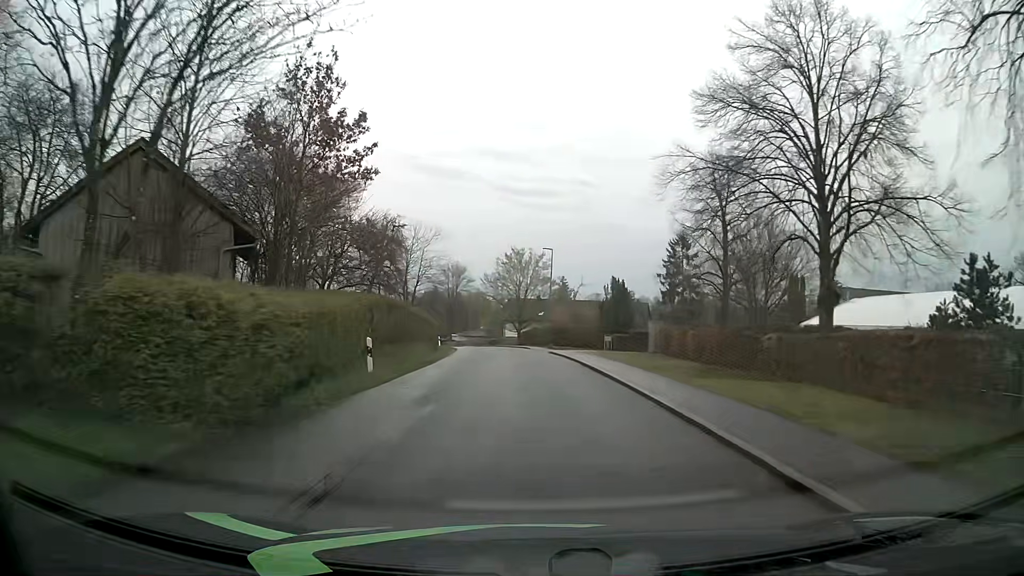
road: residential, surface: asphalt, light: Day
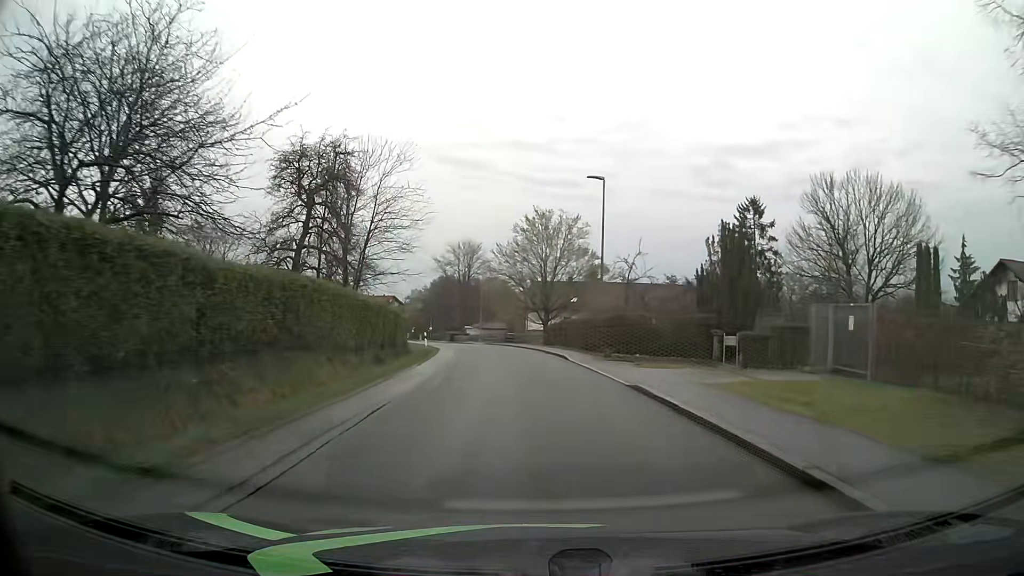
(-0.5, +23.8) m; -3°
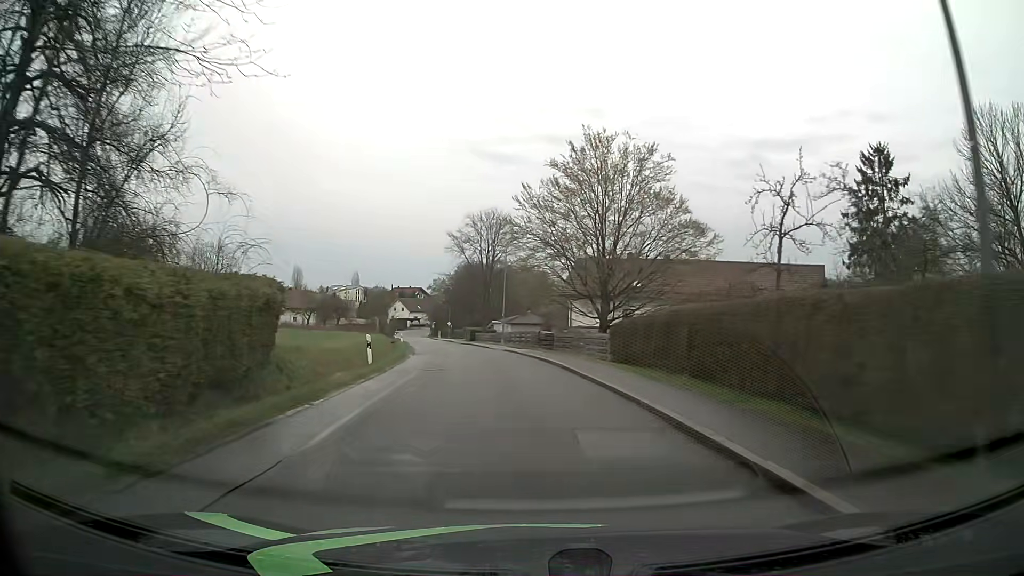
(-0.5, +24.5) m; -3°
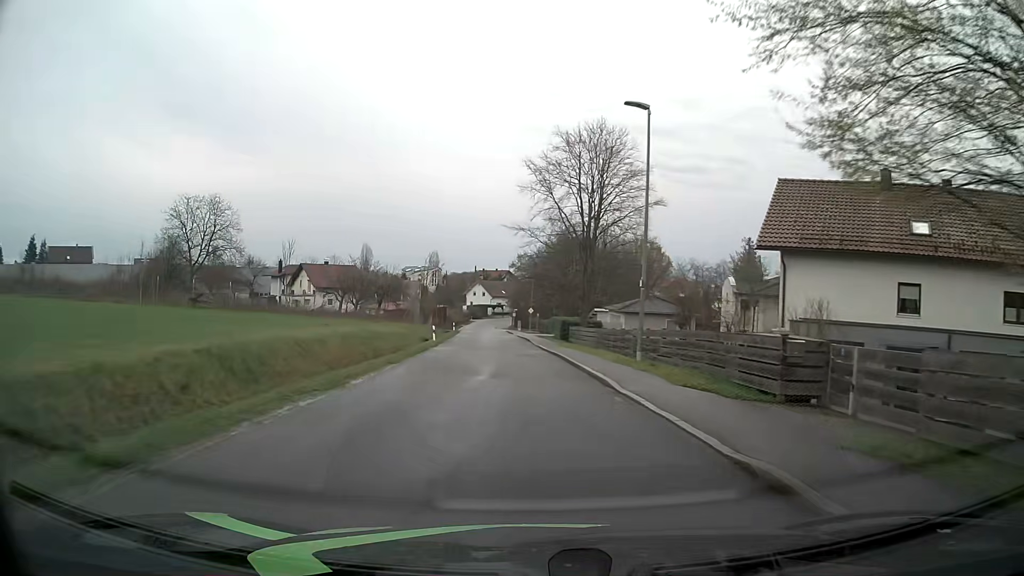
(-2.6, +33.5) m; -8°
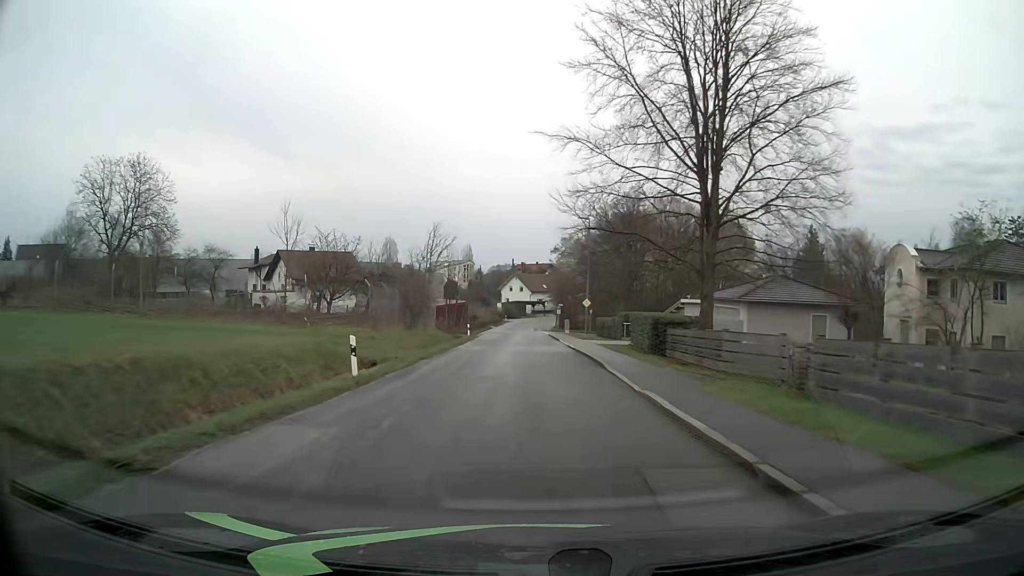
(-0.8, +25.7) m; -4°
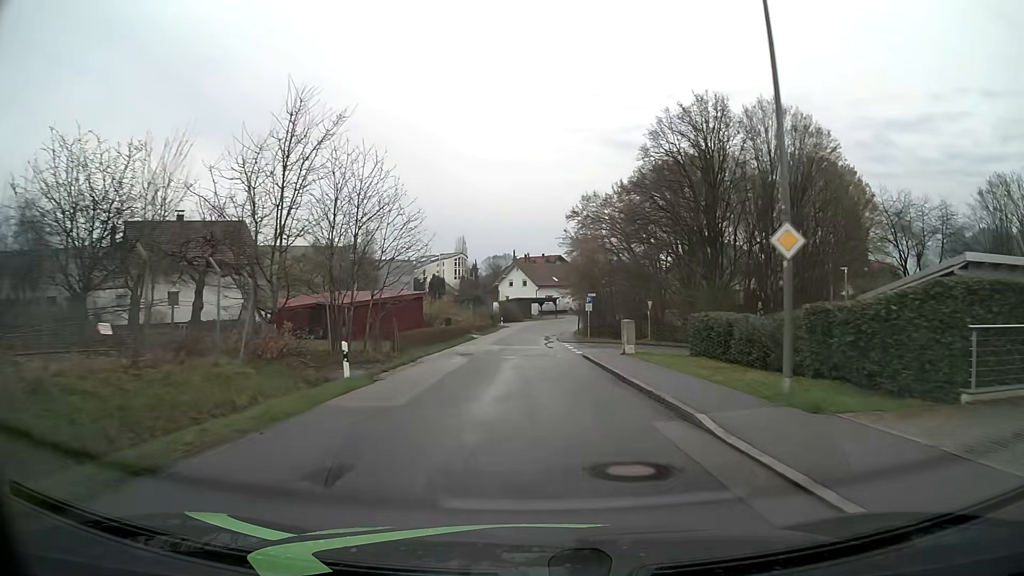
(-0.1, +34.2) m; 0°
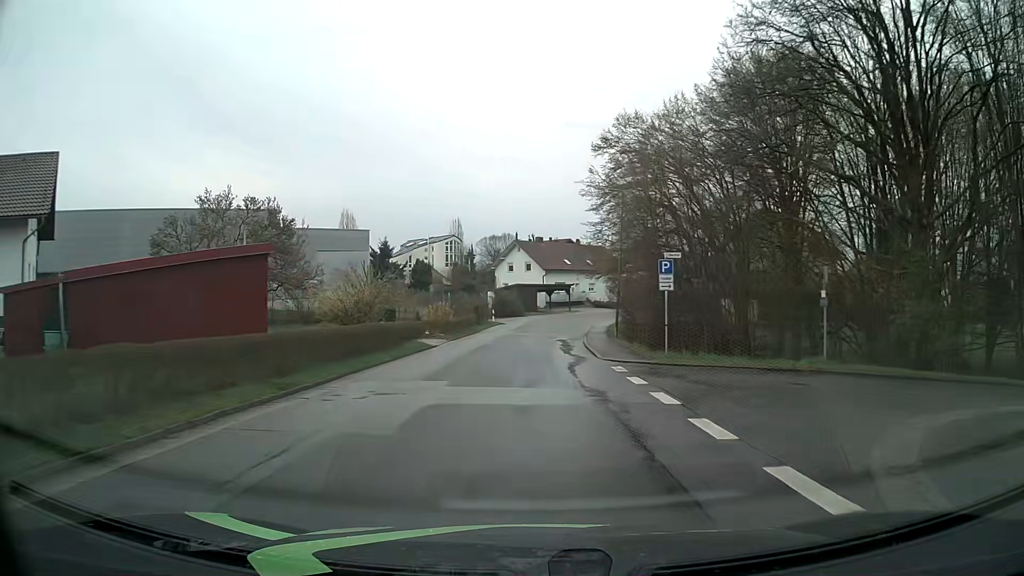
(0.0, +24.5) m; -1°
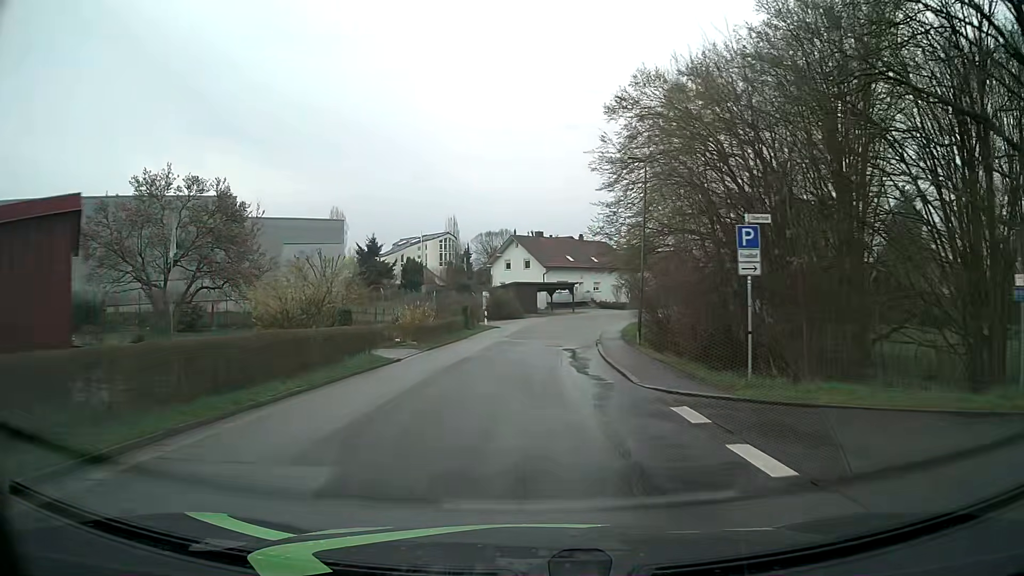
(0.0, +7.8) m; 0°
(0, +10) (0, +20) (+1, +30) (+2, +40) (+3, +50) (+6, +59) (+11, +68) (+16, +76) (+23, +84) (+29, +92) m
